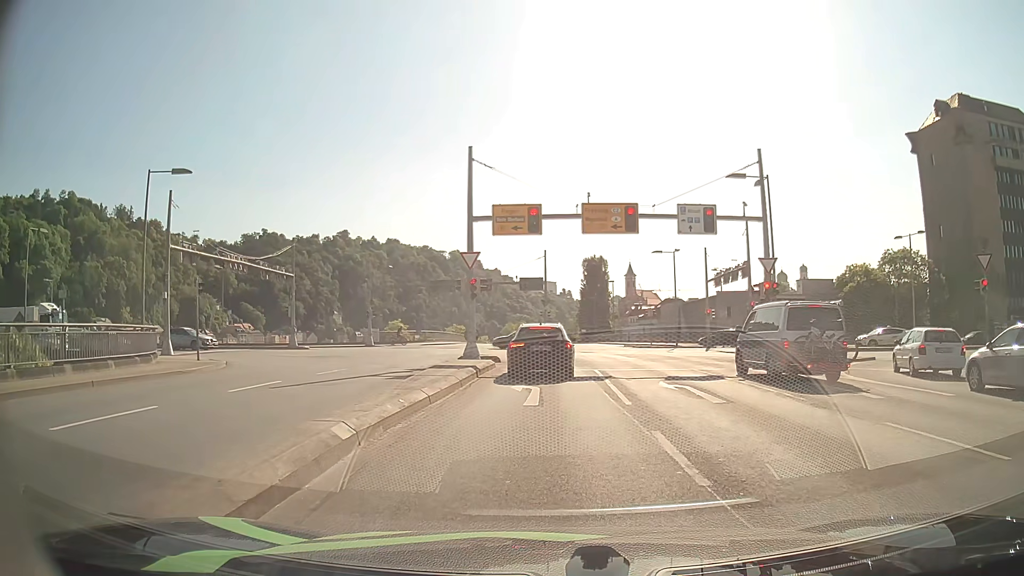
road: primary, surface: asphalt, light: Day
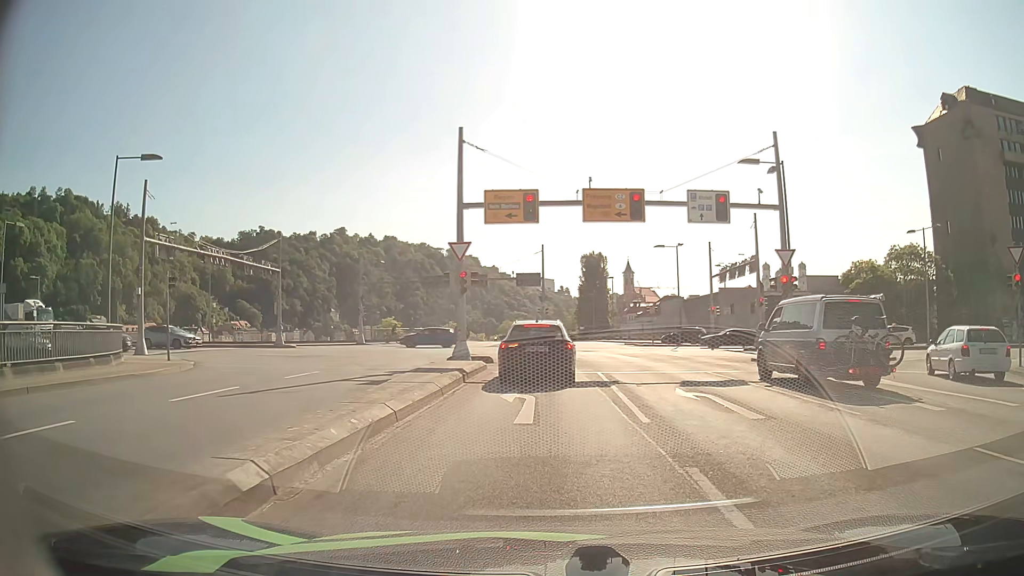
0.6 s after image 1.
(0.0, +2.3) m; 0°
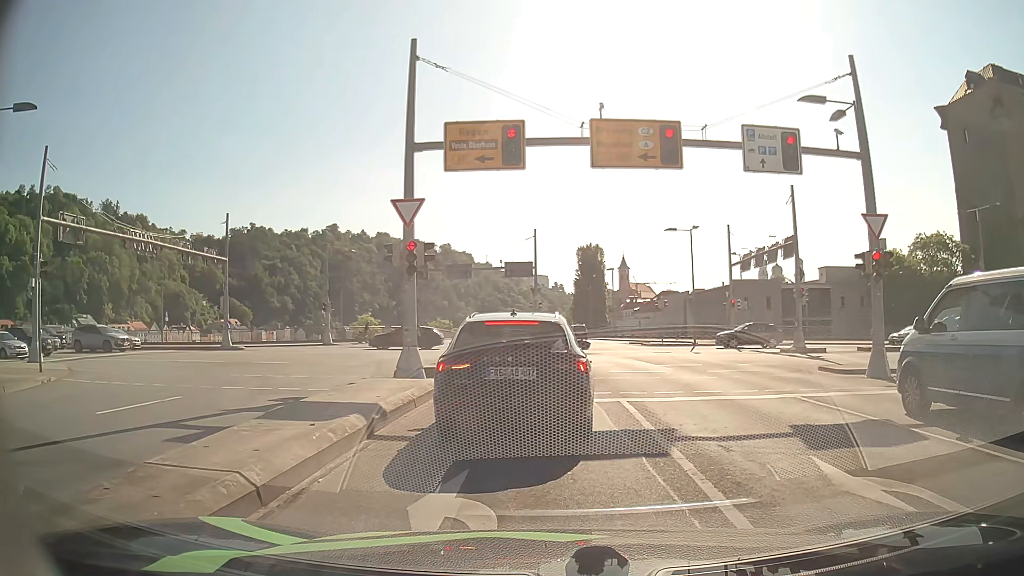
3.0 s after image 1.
(+0.1, +7.8) m; 0°
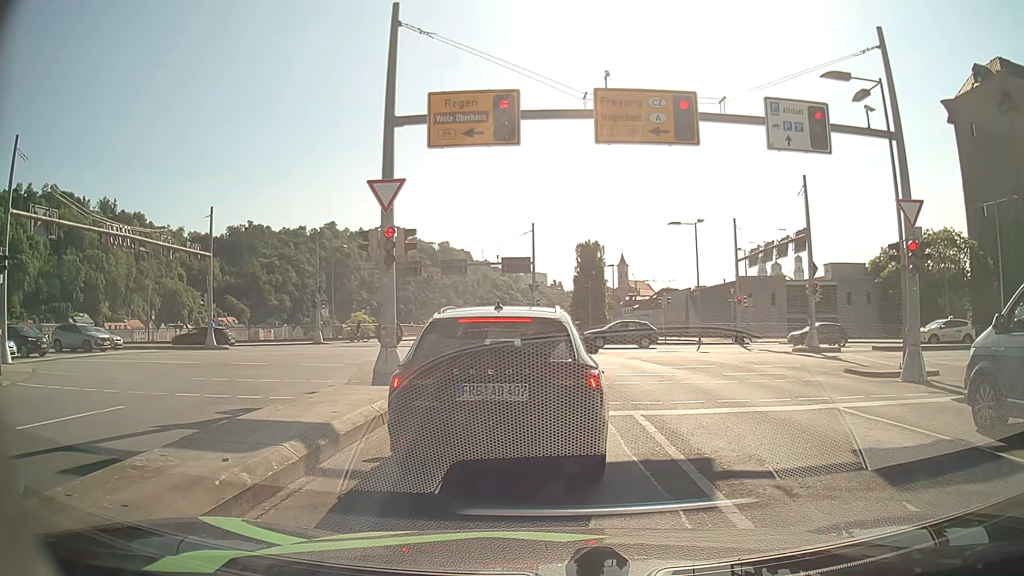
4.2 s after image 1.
(0.0, +1.9) m; 0°
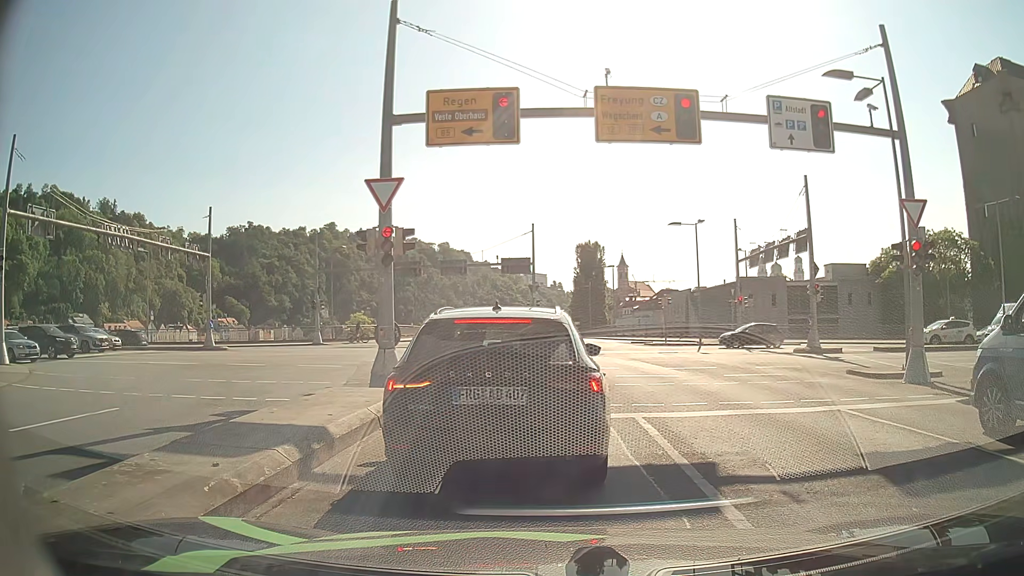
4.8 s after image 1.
(0.0, +0.2) m; 0°
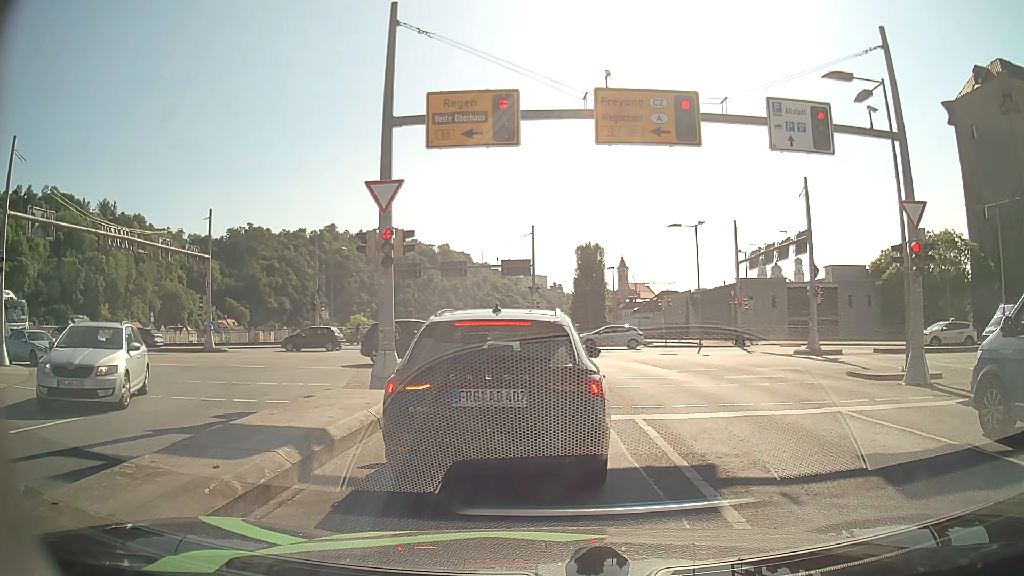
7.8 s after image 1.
(0.0, +0.1) m; 0°
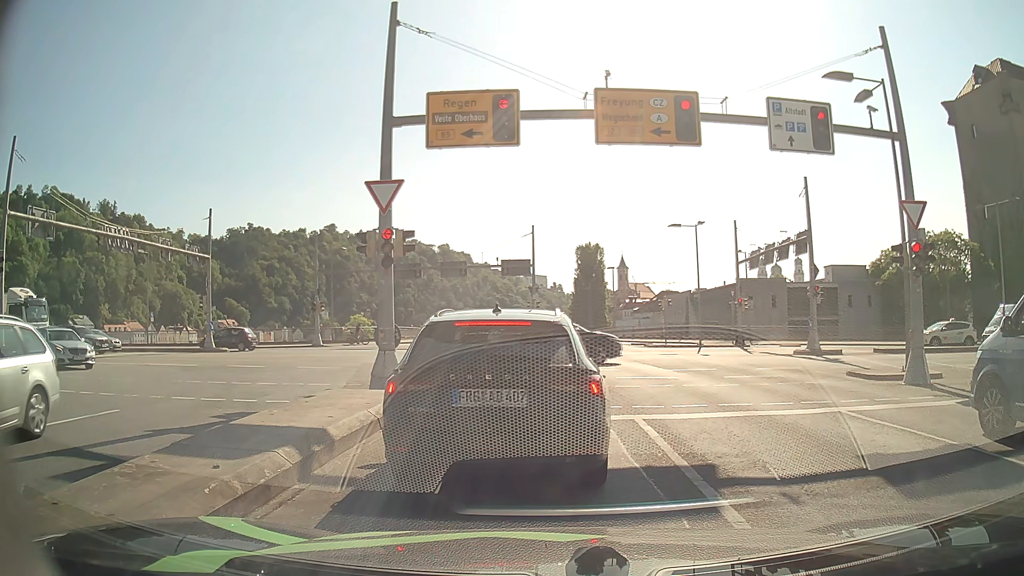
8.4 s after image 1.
(0.0, 0.0) m; 0°
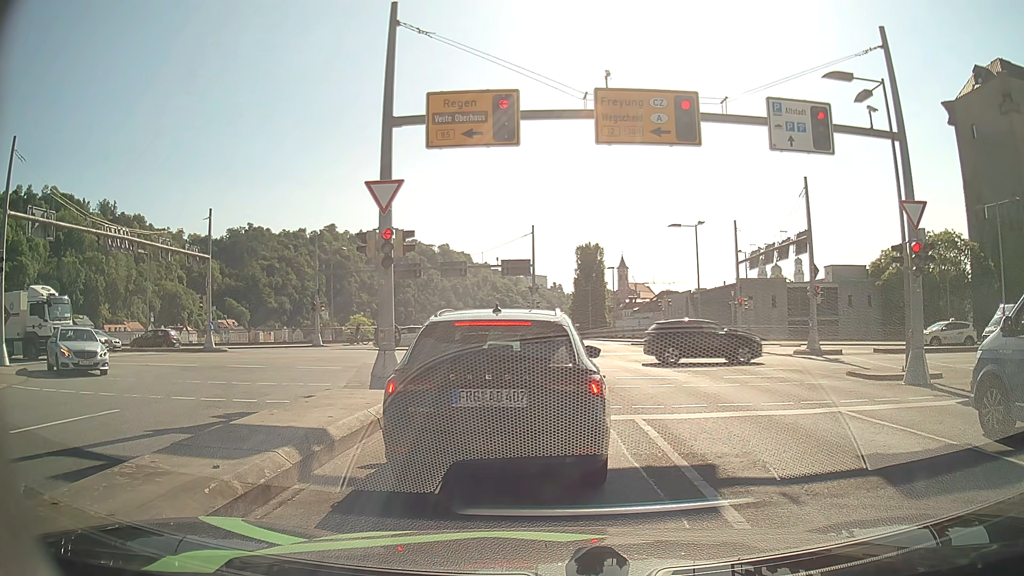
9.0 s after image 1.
(0.0, 0.0) m; 0°
(0, +10) (-1, +20) (-3, +30) (-9, +37) (-18, +41) (-28, +42) (-38, +42) (-48, +42) (-58, +41) (-68, +41) m
